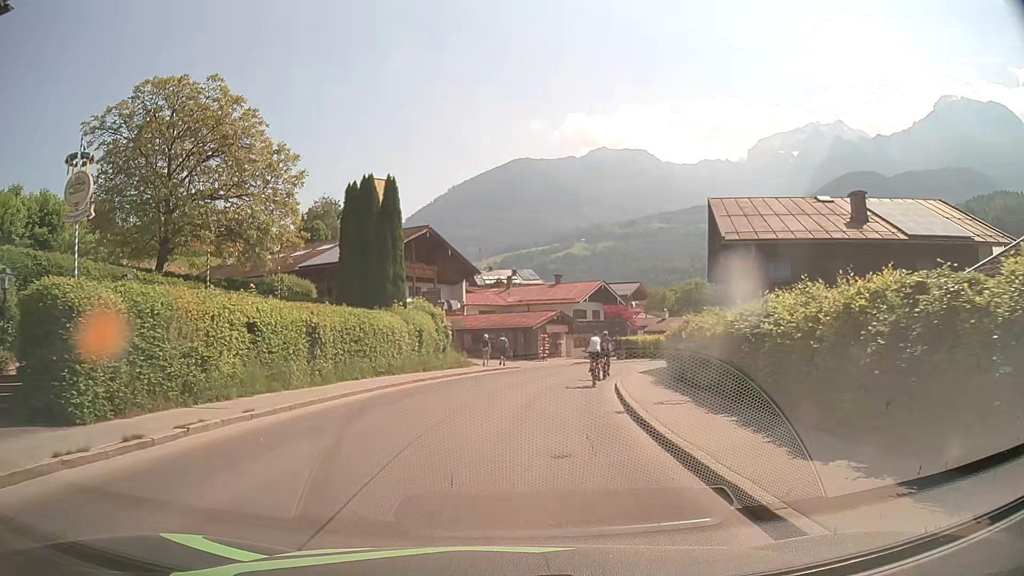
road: tertiary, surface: asphalt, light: Day
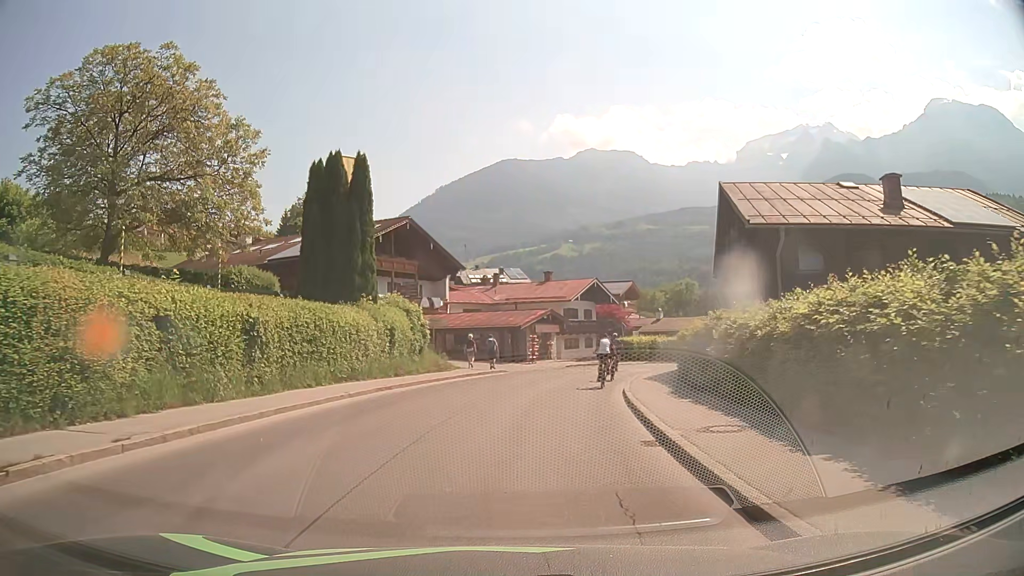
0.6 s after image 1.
(+0.1, +3.9) m; +1°
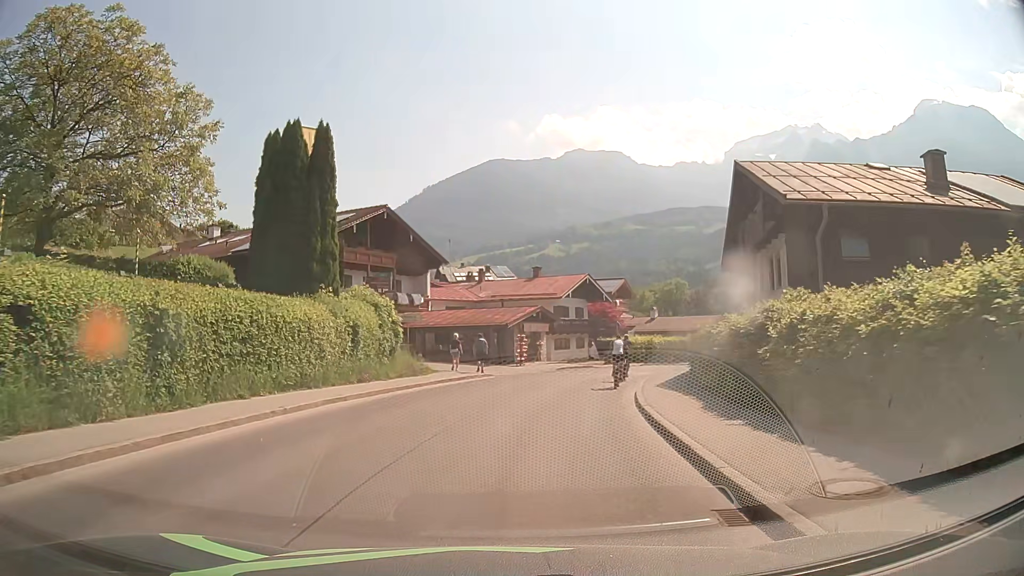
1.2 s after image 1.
(+0.1, +3.9) m; +1°
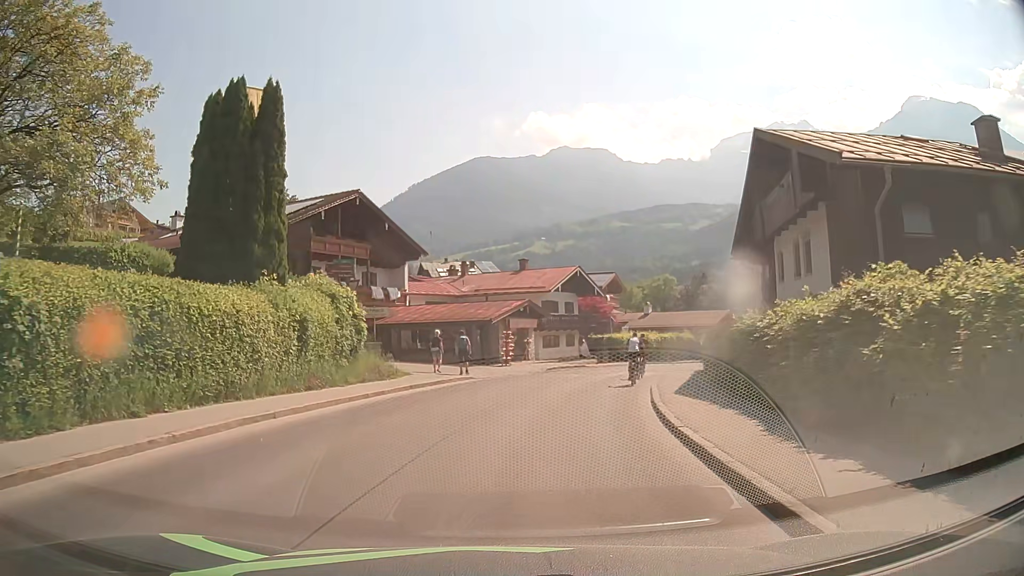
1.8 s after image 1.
(0.0, +4.0) m; +1°
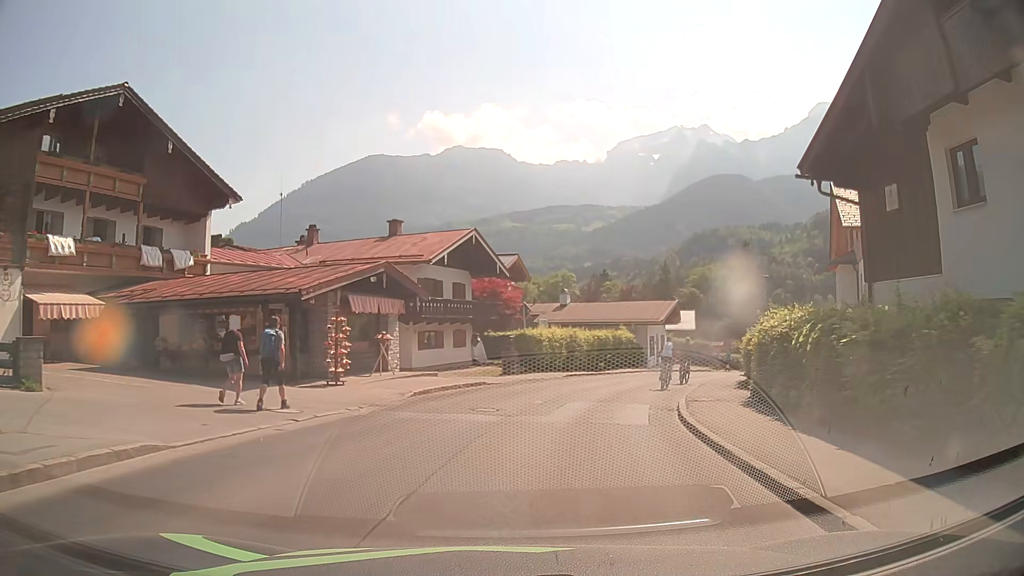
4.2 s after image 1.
(+1.4, +17.1) m; +10°
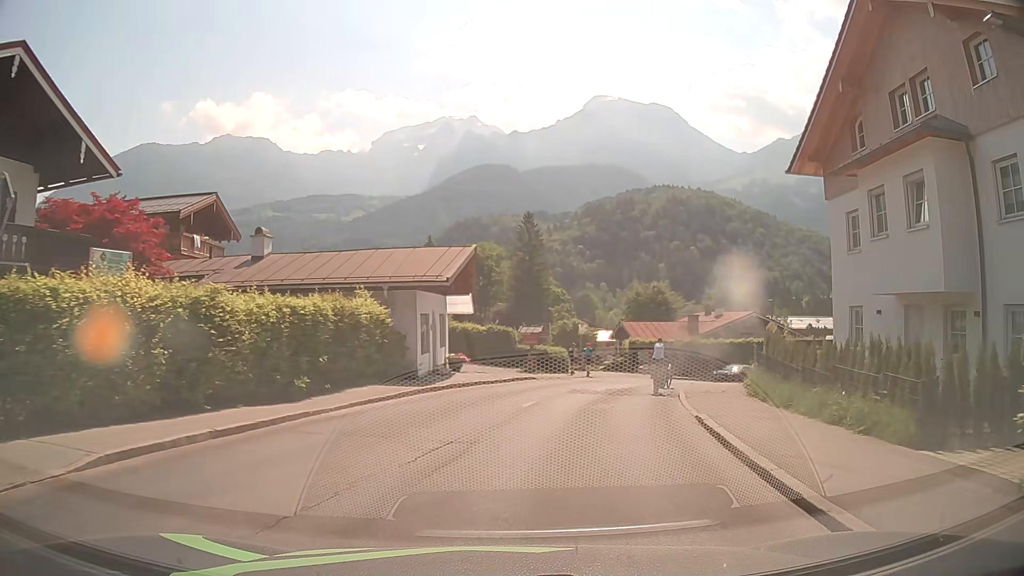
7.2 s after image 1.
(+3.8, +23.1) m; +21°
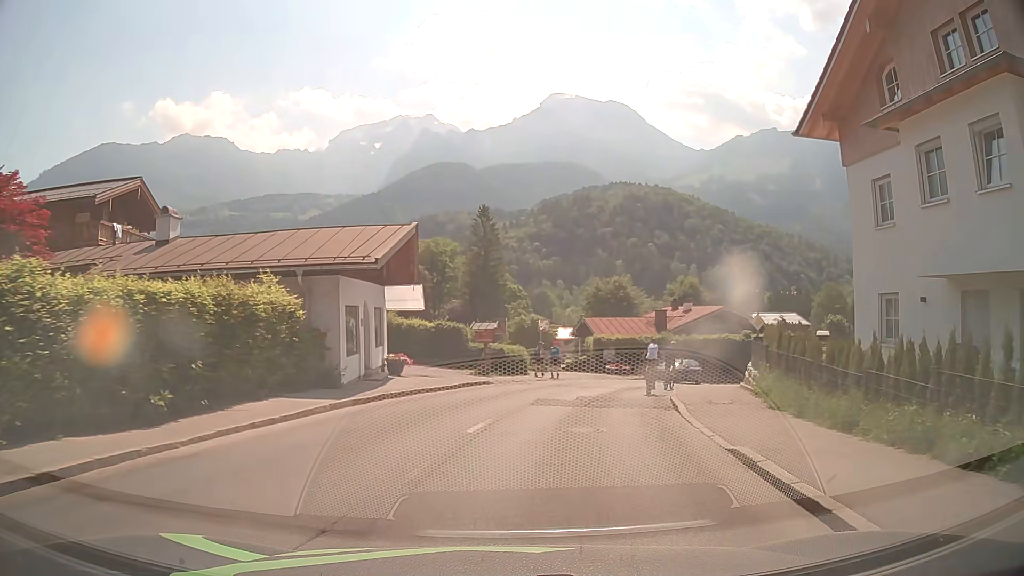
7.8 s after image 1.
(+0.1, +4.4) m; +4°
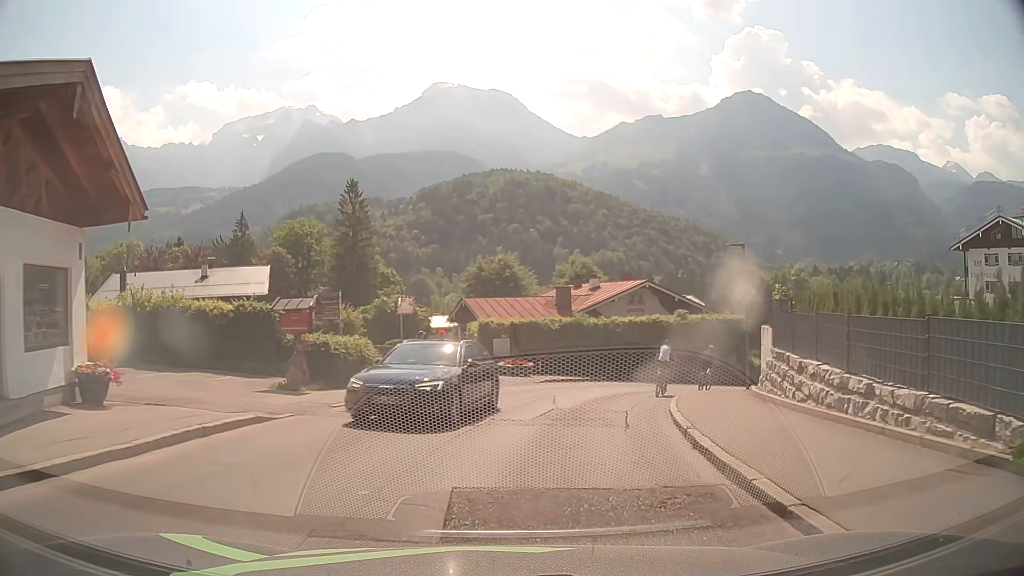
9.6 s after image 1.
(+0.9, +12.8) m; +9°
